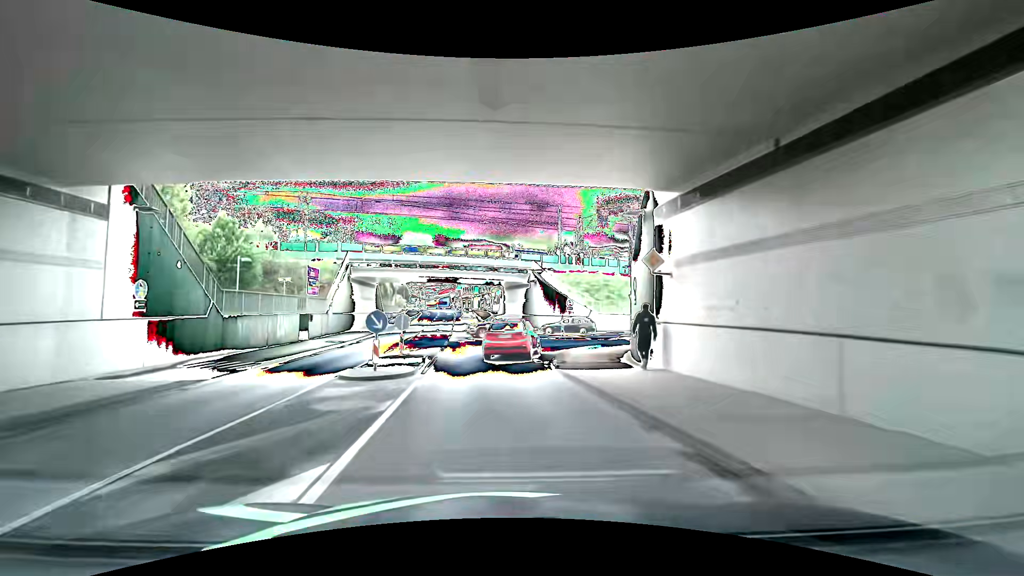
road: primary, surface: asphalt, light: Day
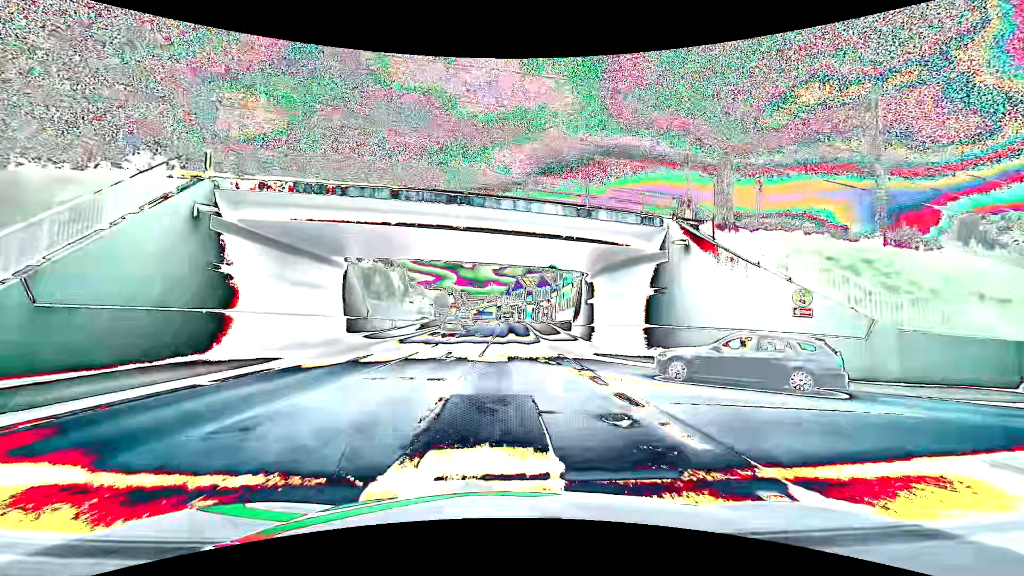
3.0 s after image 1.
(-2.3, +28.9) m; -6°
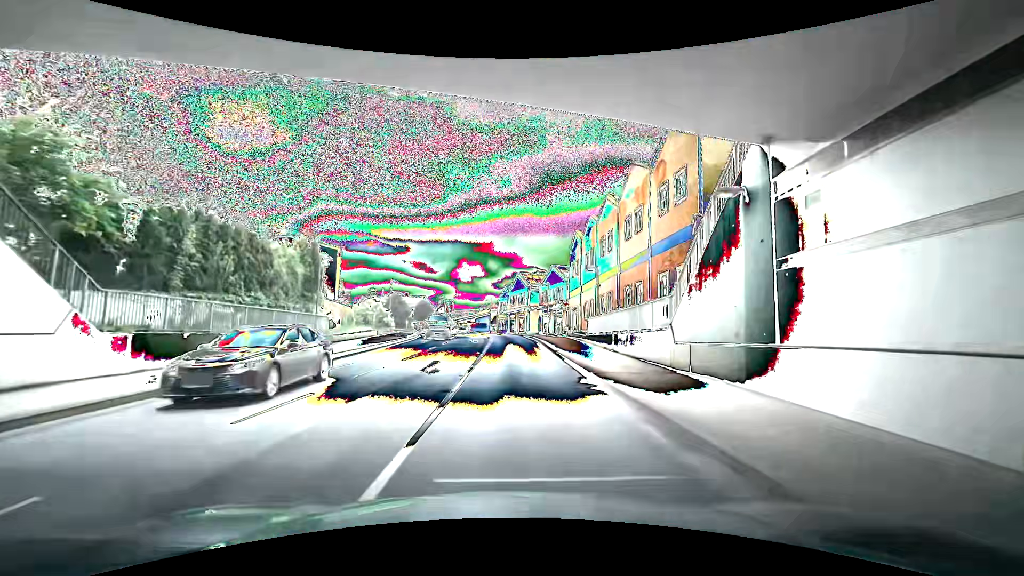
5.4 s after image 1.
(+0.2, +24.4) m; +3°
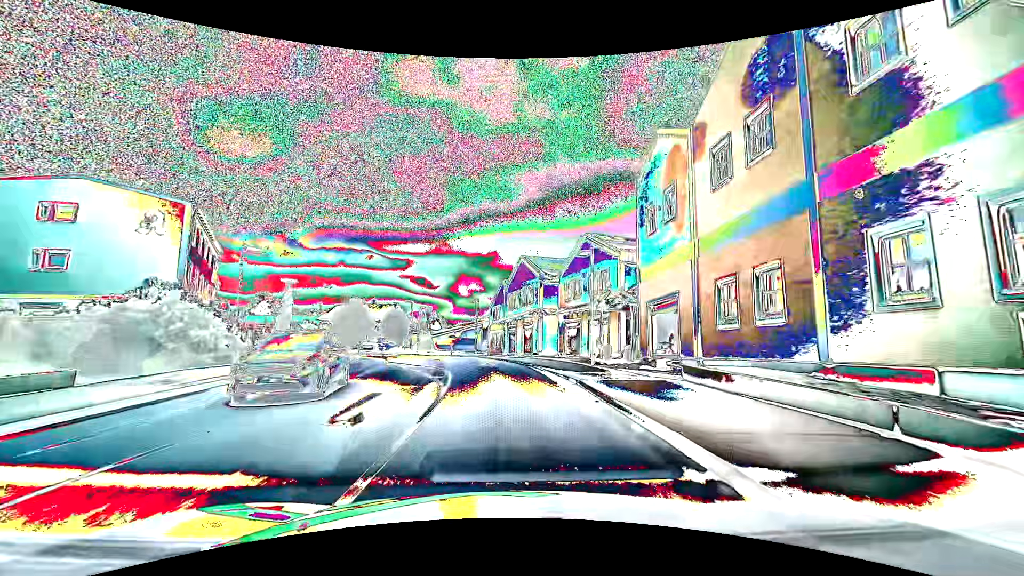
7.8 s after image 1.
(-1.9, +27.6) m; -3°
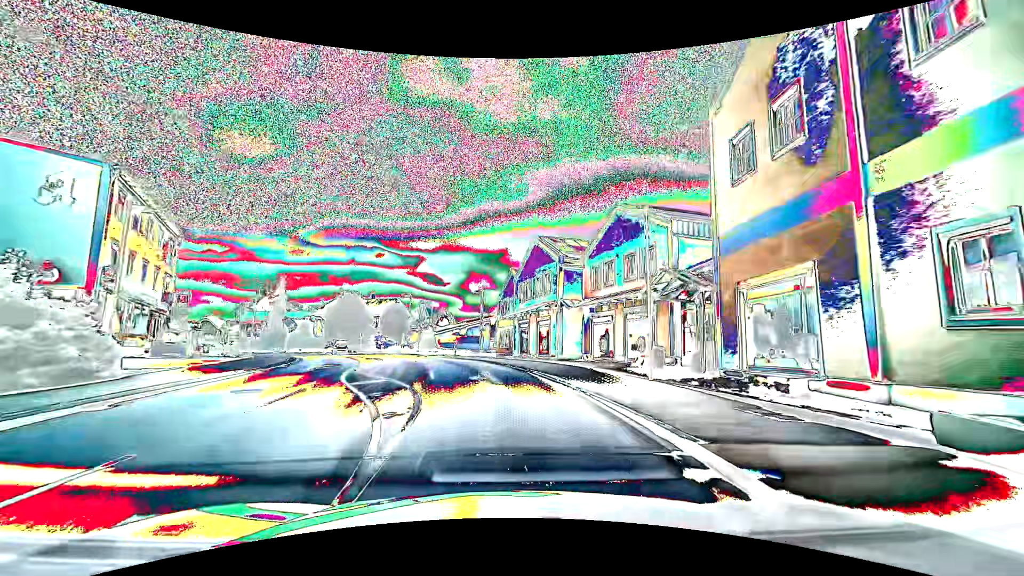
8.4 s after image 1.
(0.0, +7.5) m; -1°
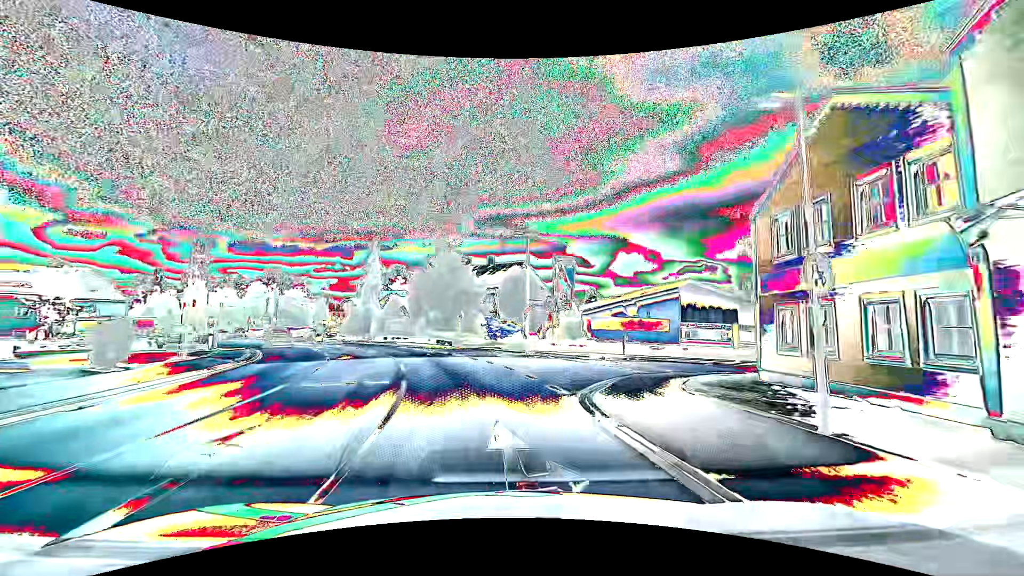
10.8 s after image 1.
(-3.6, +29.5) m; -16°
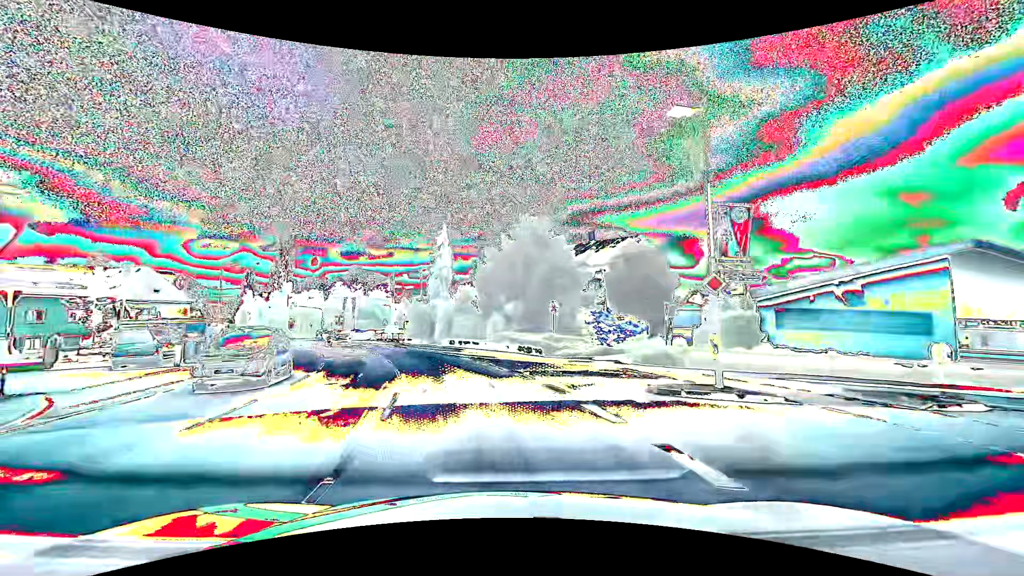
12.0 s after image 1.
(-1.2, +15.0) m; -10°
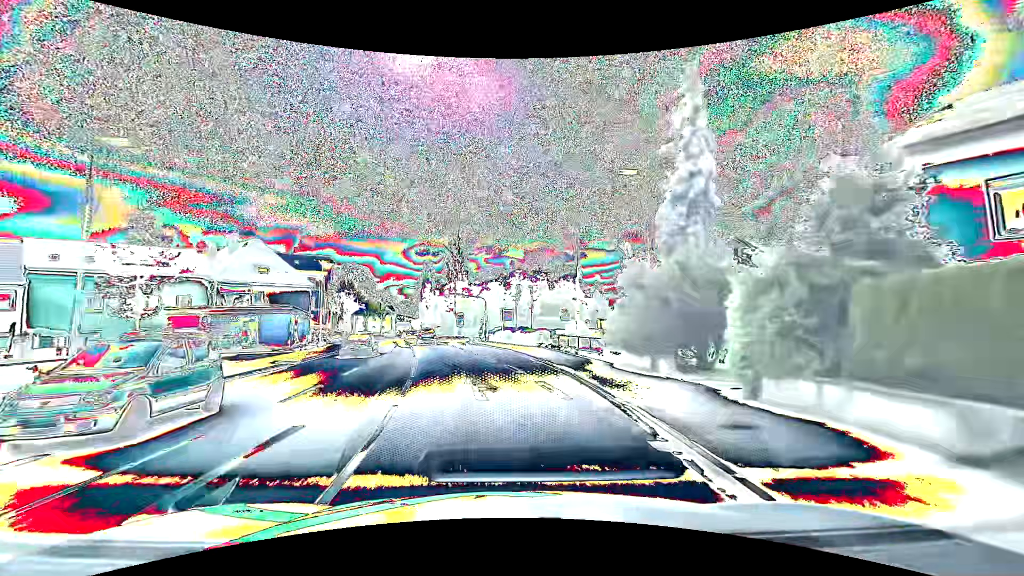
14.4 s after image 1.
(-5.7, +29.7) m; -21°
(-1, +10) (-2, +20) (-4, +30) (-6, +39) (-8, +49) (-10, +59) (-13, +69) (-15, +78) (-17, +88) (-20, +98) m
